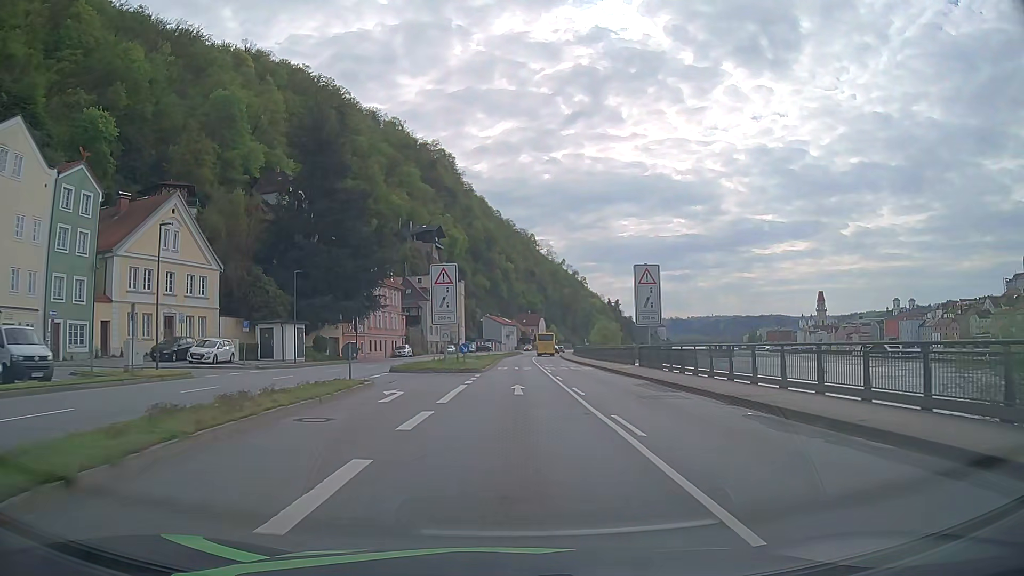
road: primary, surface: asphalt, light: Day
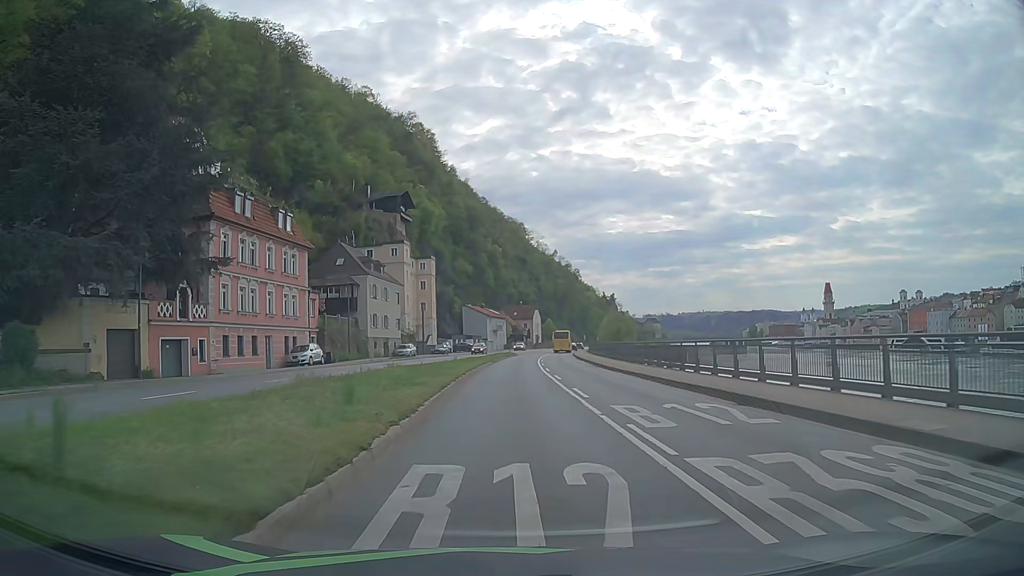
(+0.3, +38.0) m; 0°
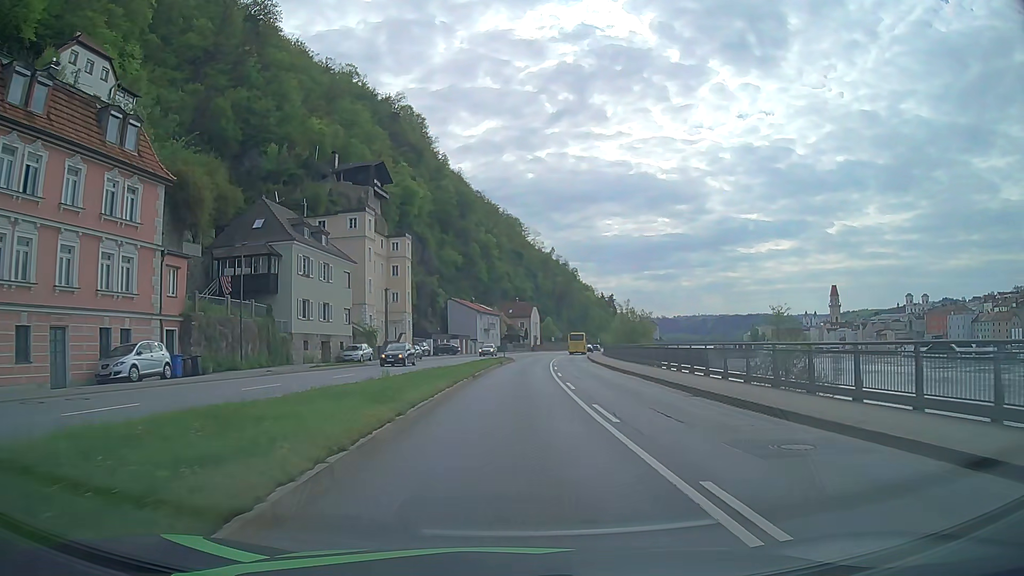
(+0.2, +22.8) m; +1°
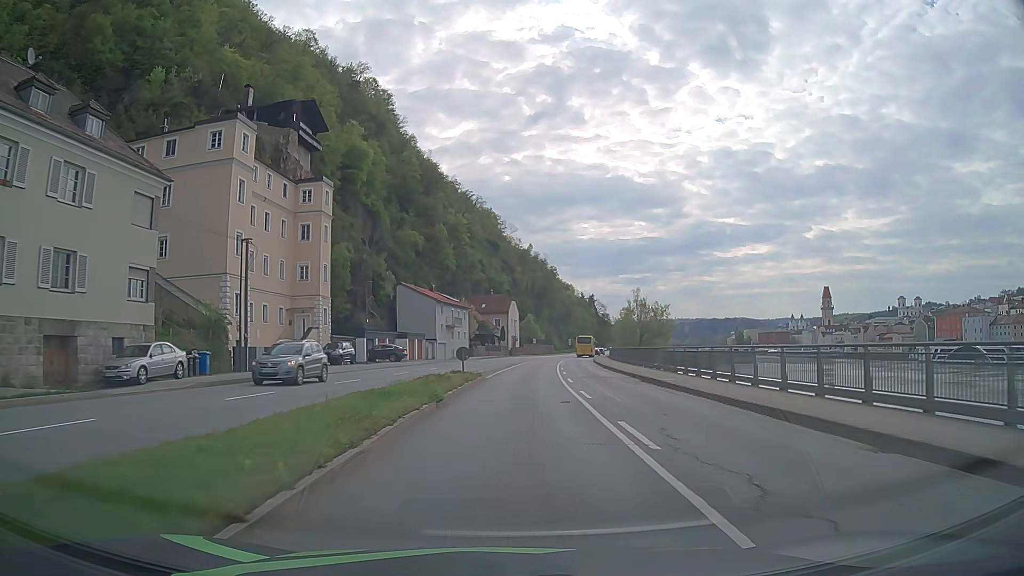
(+0.4, +30.4) m; +2°
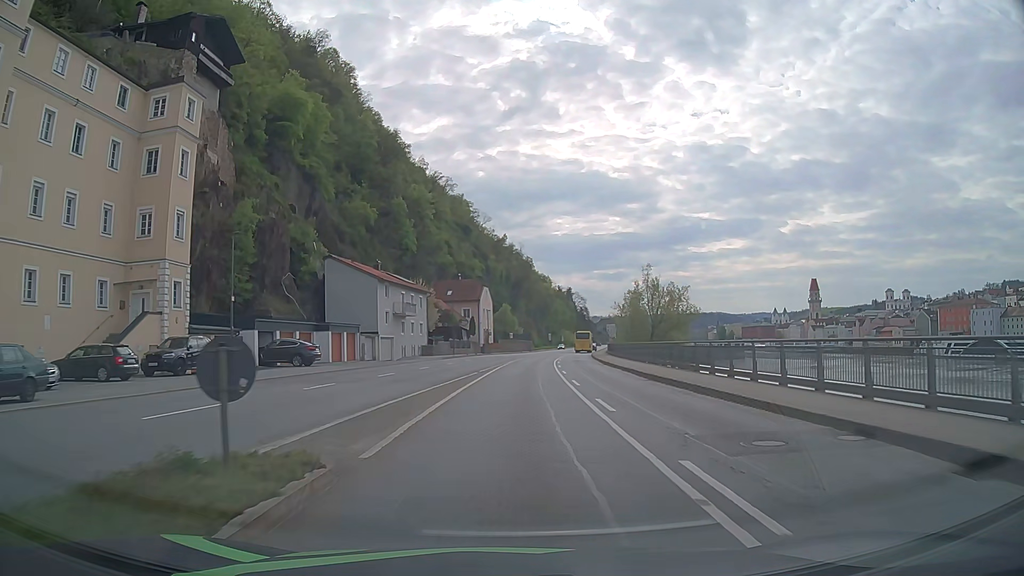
(+0.4, +22.8) m; +2°
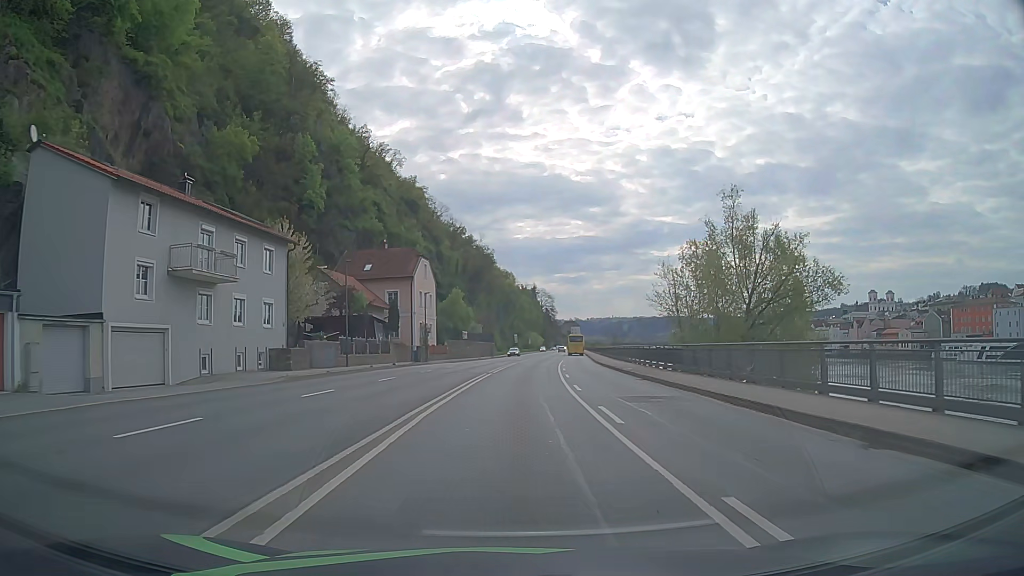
(+1.0, +38.0) m; +3°
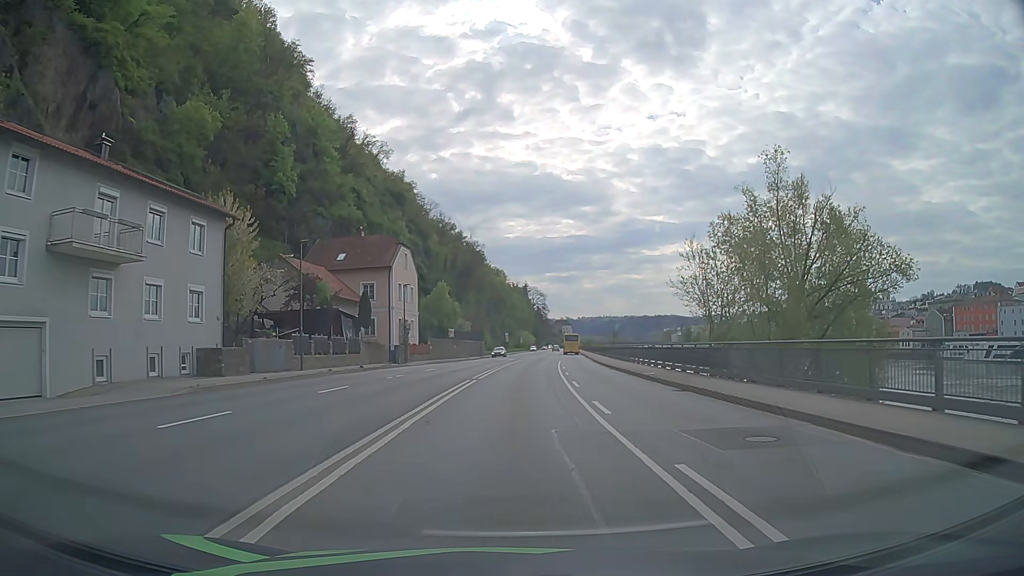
(+0.1, +7.6) m; +1°
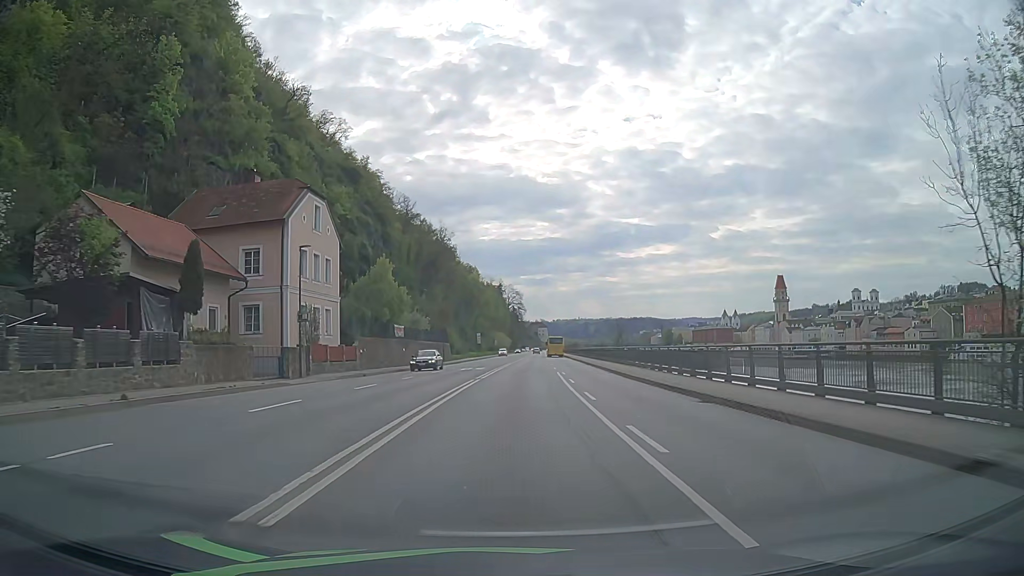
(+0.4, +22.8) m; +2°
(0, +10) (0, +20) (+1, +30) (+1, +40) (+2, +50) (+3, +60) (+4, +70) (+5, +80) (+6, +90) (+7, +100) m
